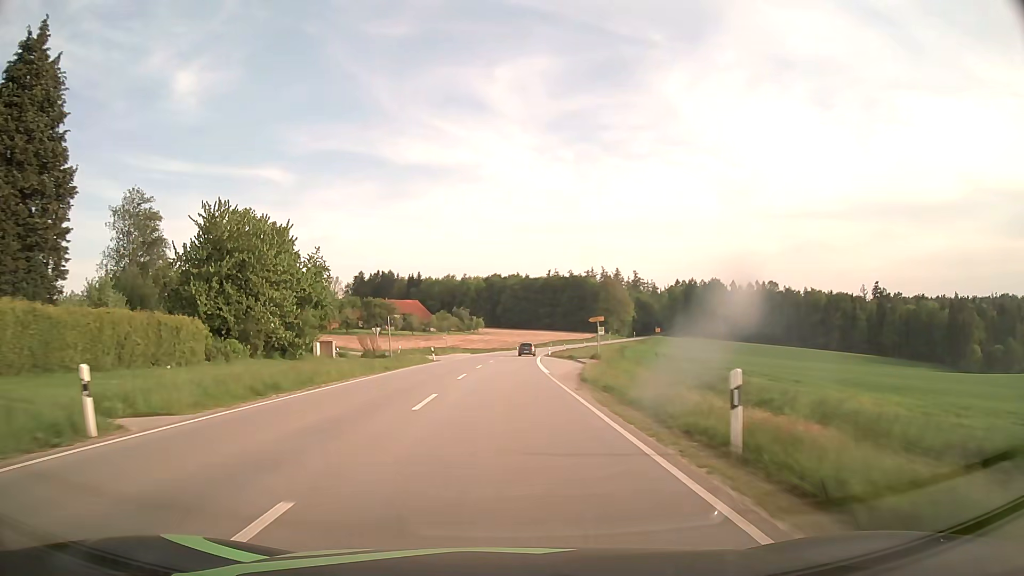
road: secondary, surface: asphalt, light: Day
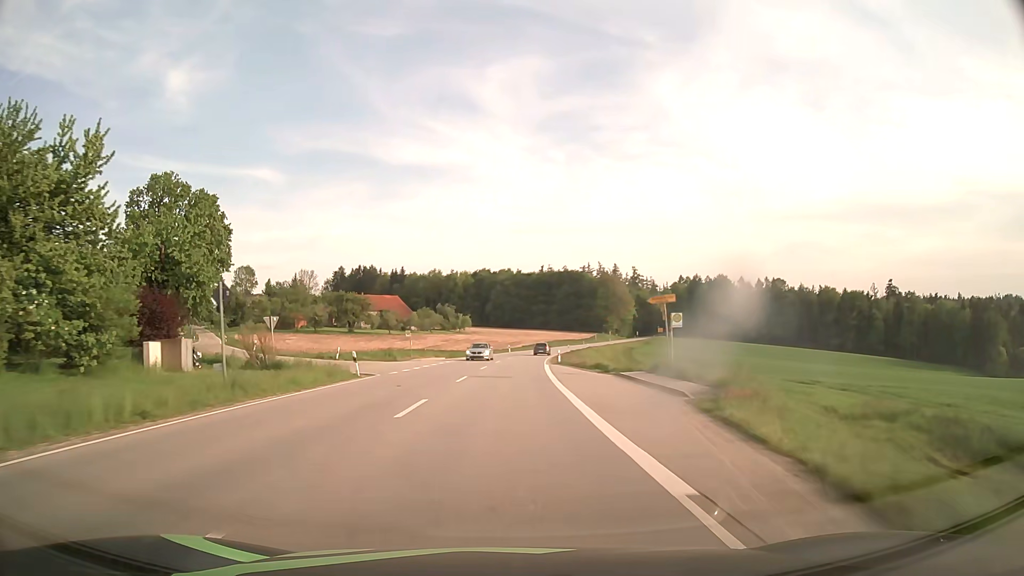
(+0.1, +25.0) m; +1°
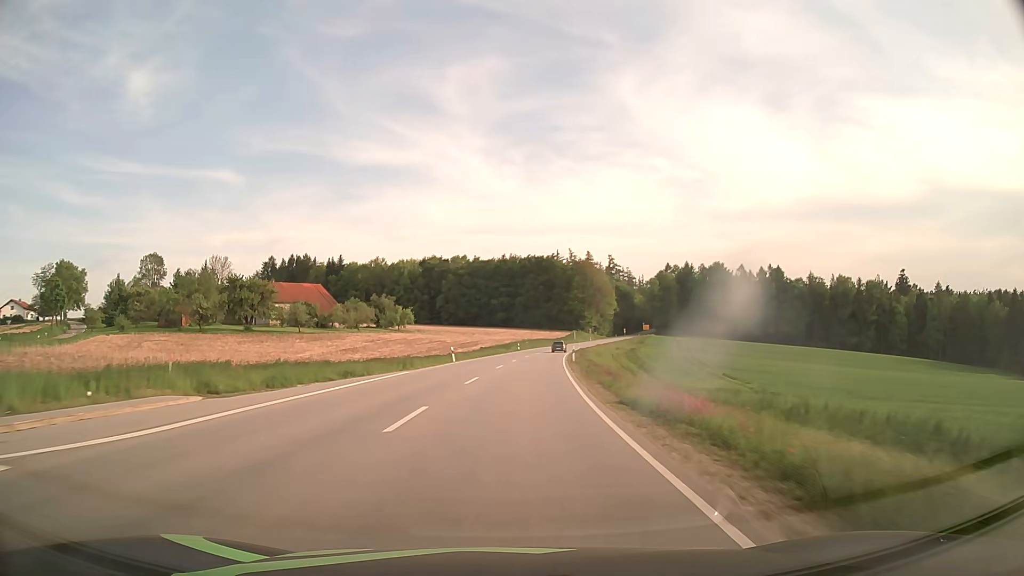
(+1.1, +49.9) m; +3°
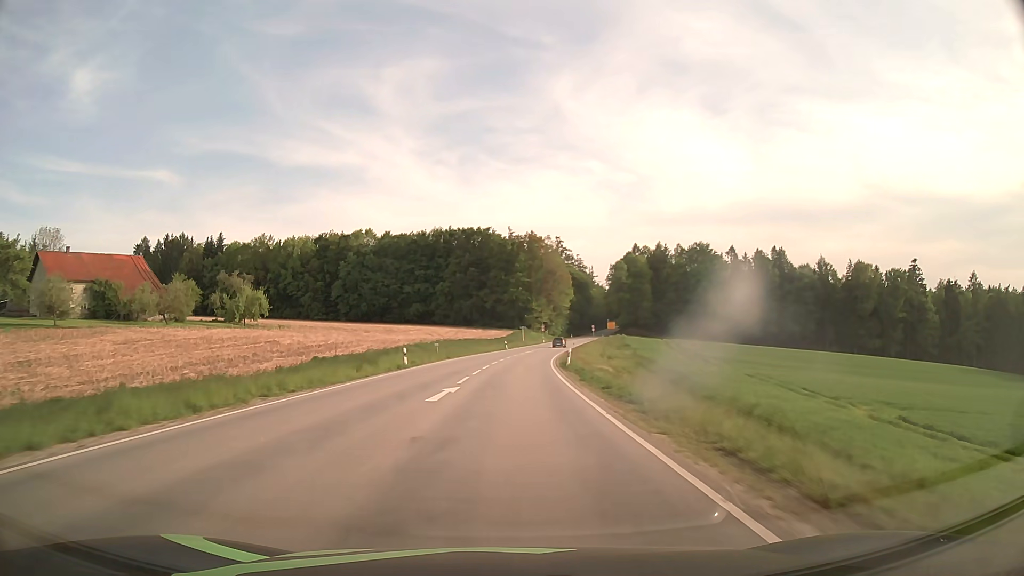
(+3.4, +62.3) m; +6°
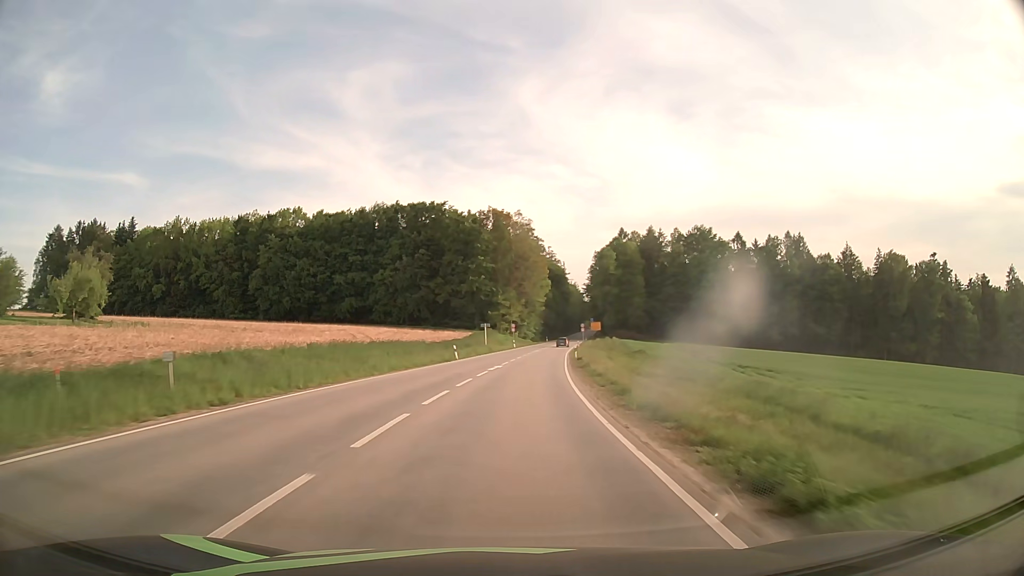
(+0.9, +37.5) m; +3°
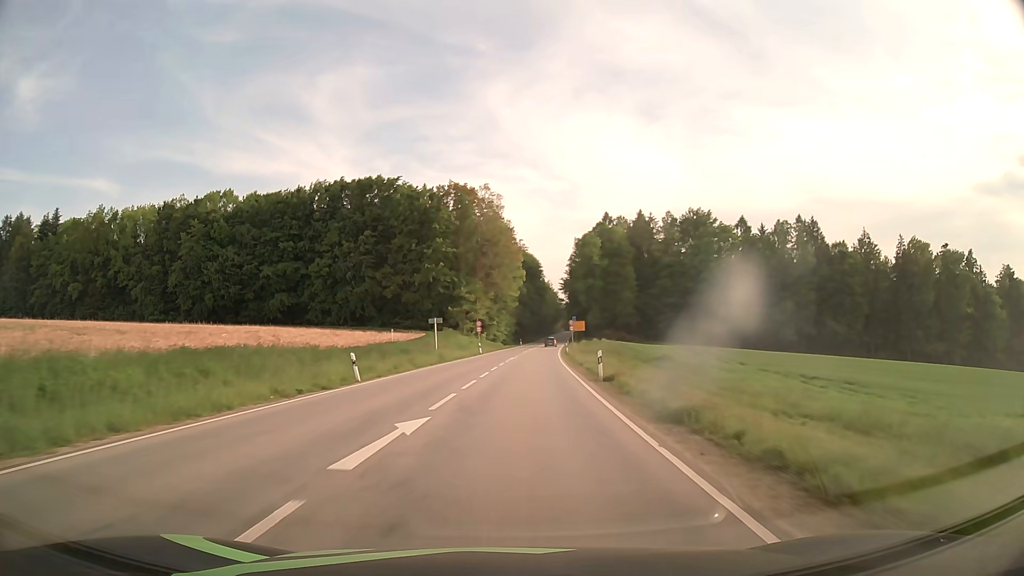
(+0.6, +24.9) m; +3°
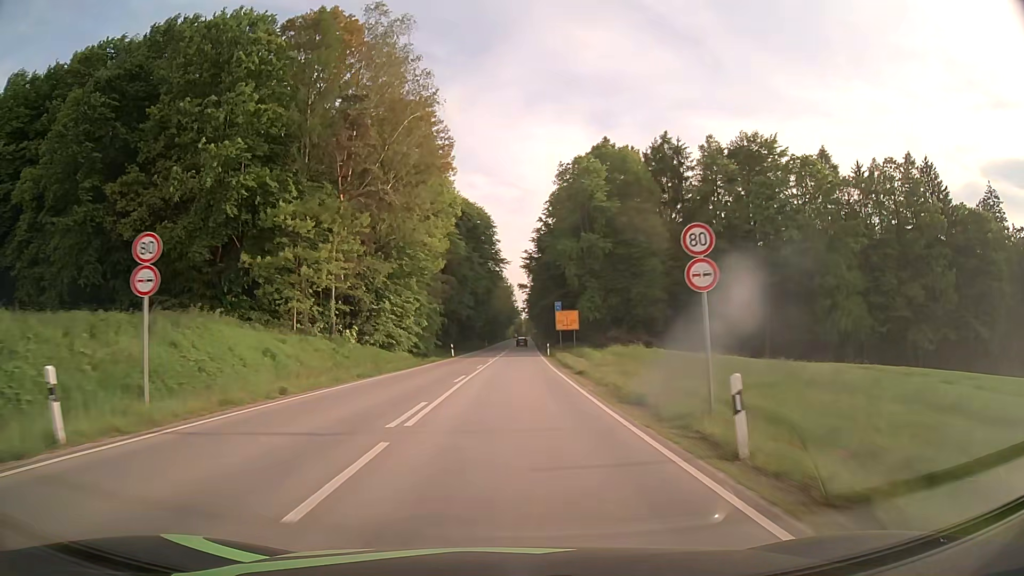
(+2.8, +62.3) m; +4°
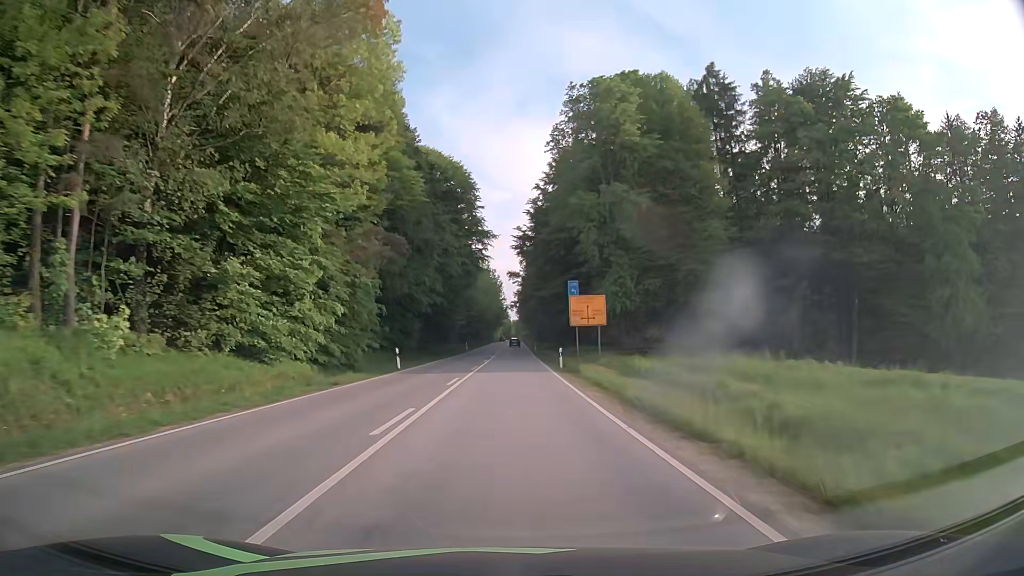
(+0.2, +24.9) m; +1°
(0, +10) (0, +20) (0, +30) (0, +40) (0, +50) (0, +60) (+1, +70) (+1, +80) (+1, +90) (+1, +100) m
